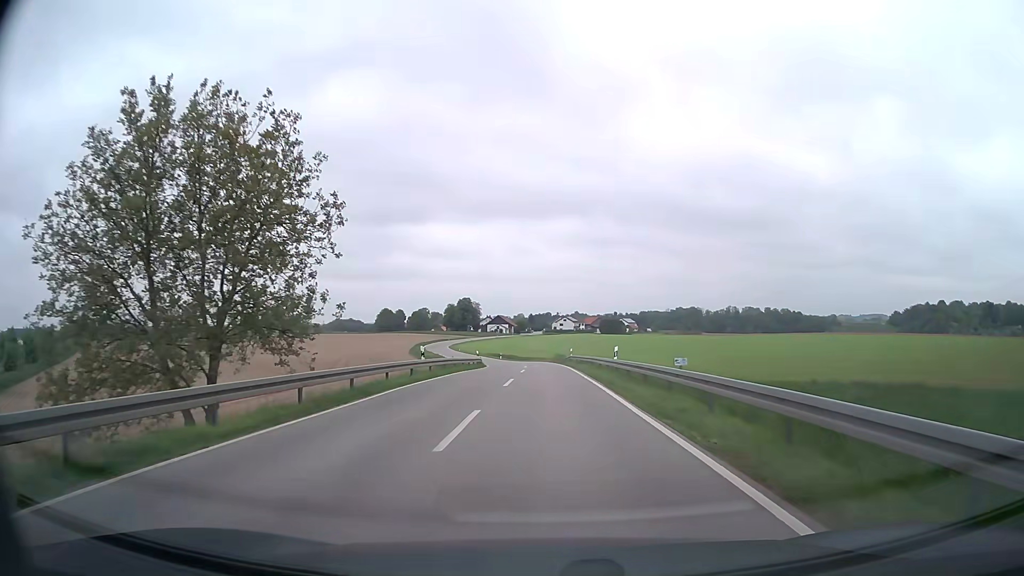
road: secondary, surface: asphalt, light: Day
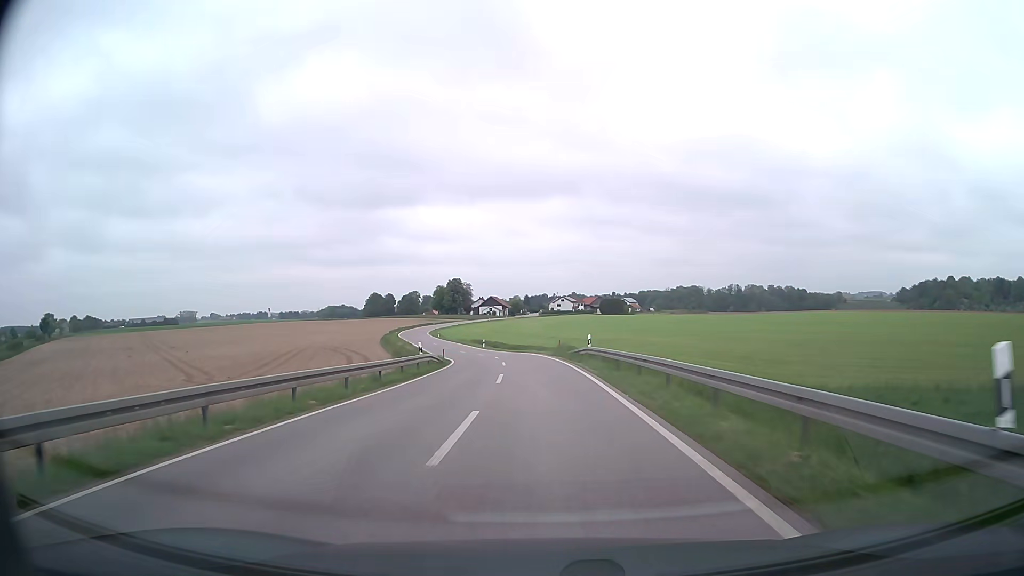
(0.0, +24.9) m; 0°
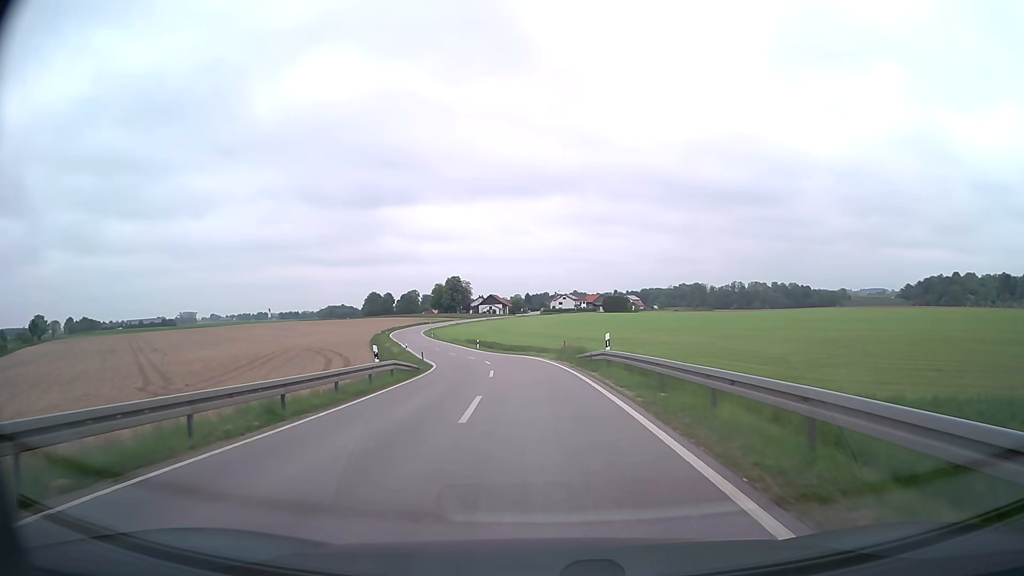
(0.0, +8.5) m; 0°
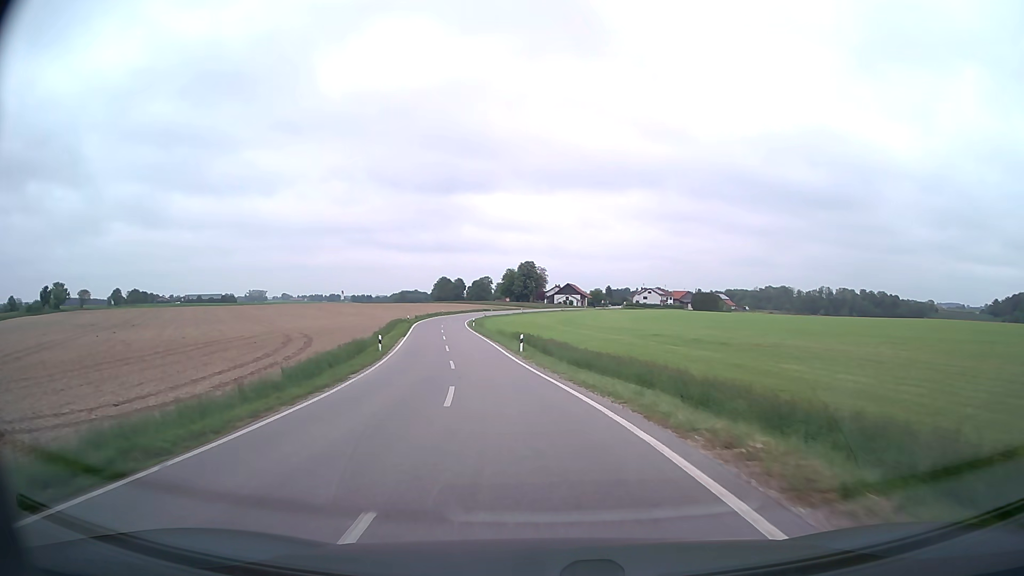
(-1.4, +34.2) m; -7°
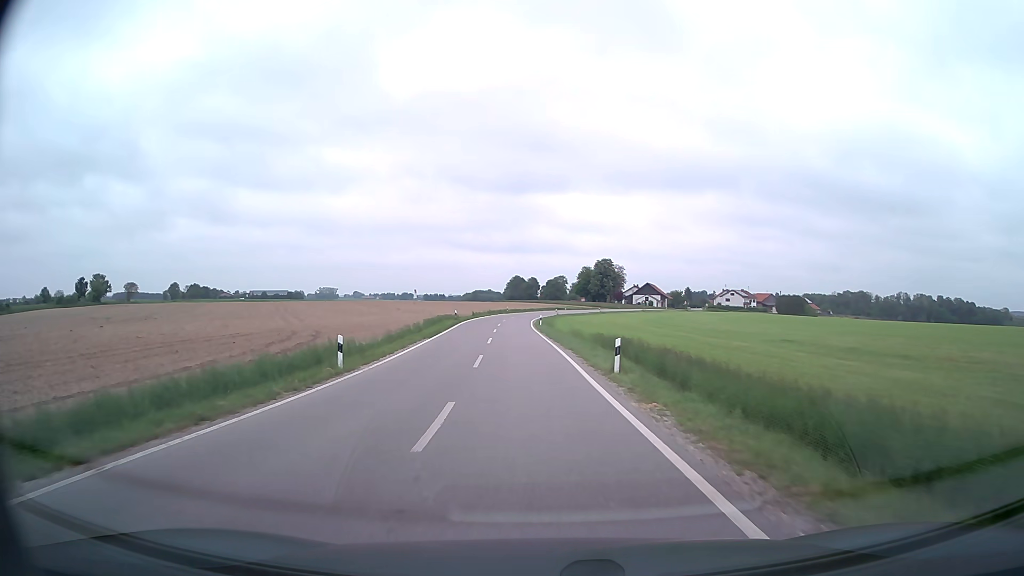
(-0.9, +17.4) m; -6°
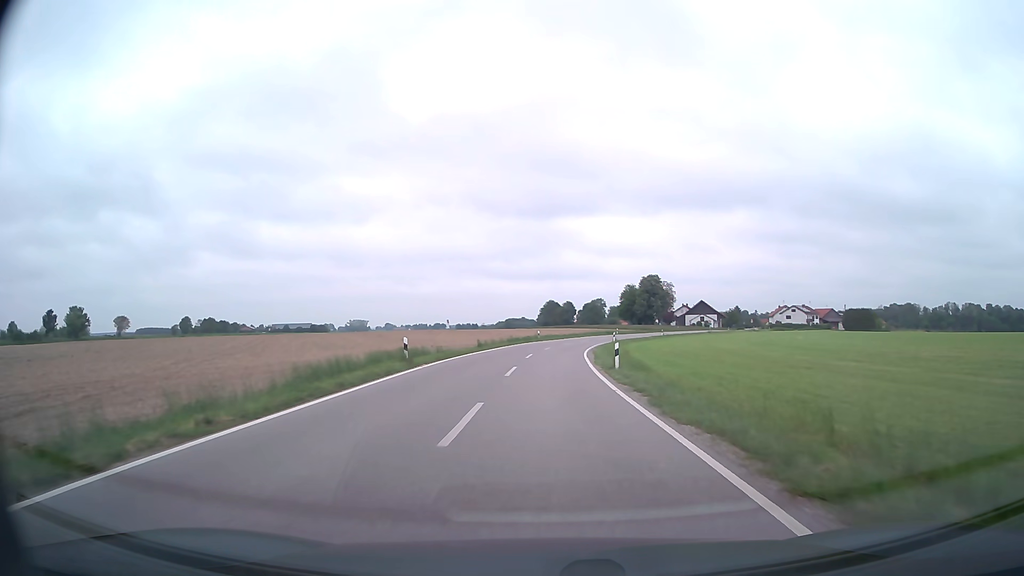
(-1.5, +35.1) m; -3°
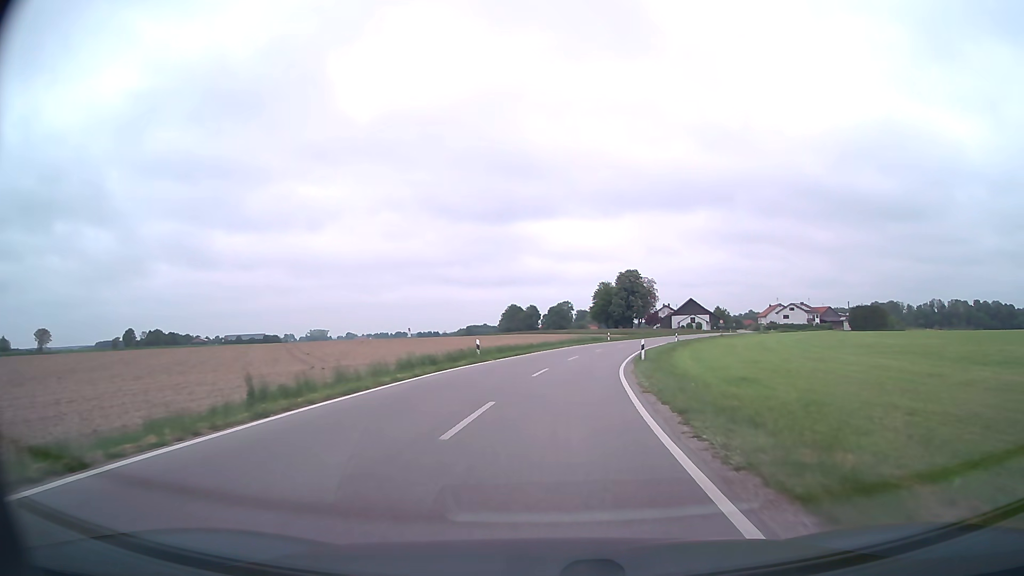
(+0.7, +35.1) m; +3°
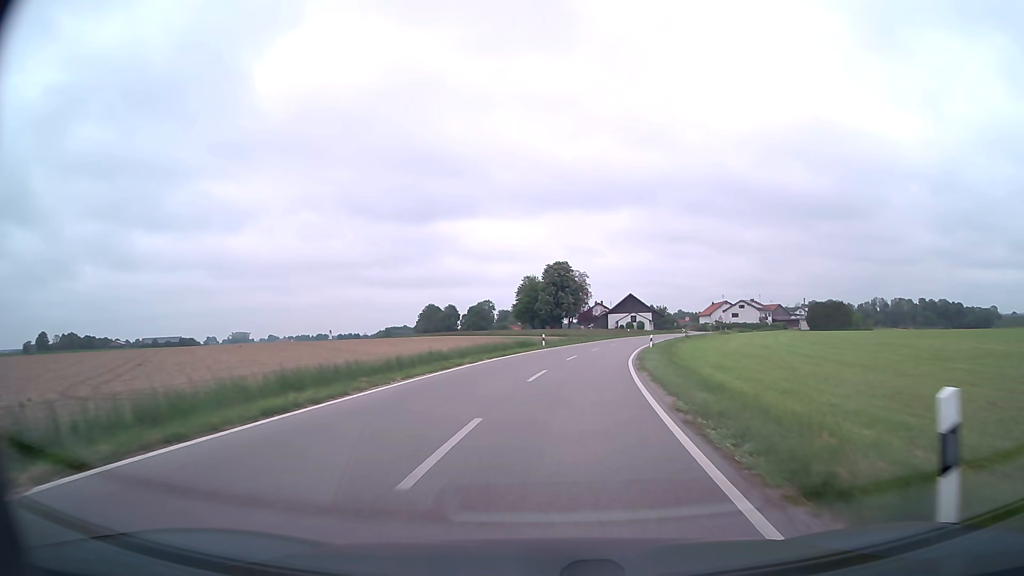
(+1.5, +26.1) m; +7°
(0, +10) (+1, +20) (+2, +30) (+4, +40) (+6, +50) (+8, +59) (+11, +69) (+13, +79) (+17, +88) (+20, +97) m
